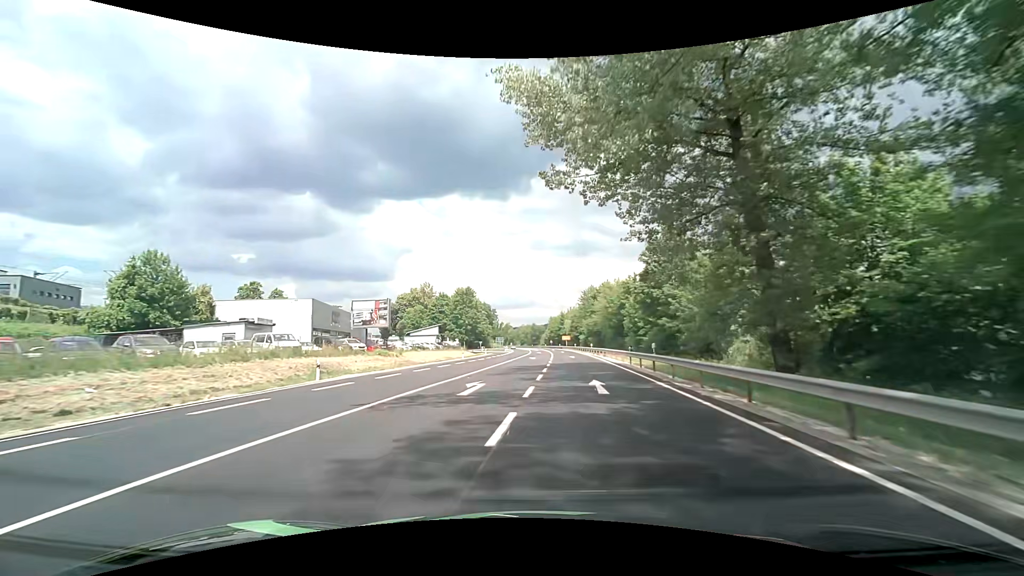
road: primary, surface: asphalt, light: Day
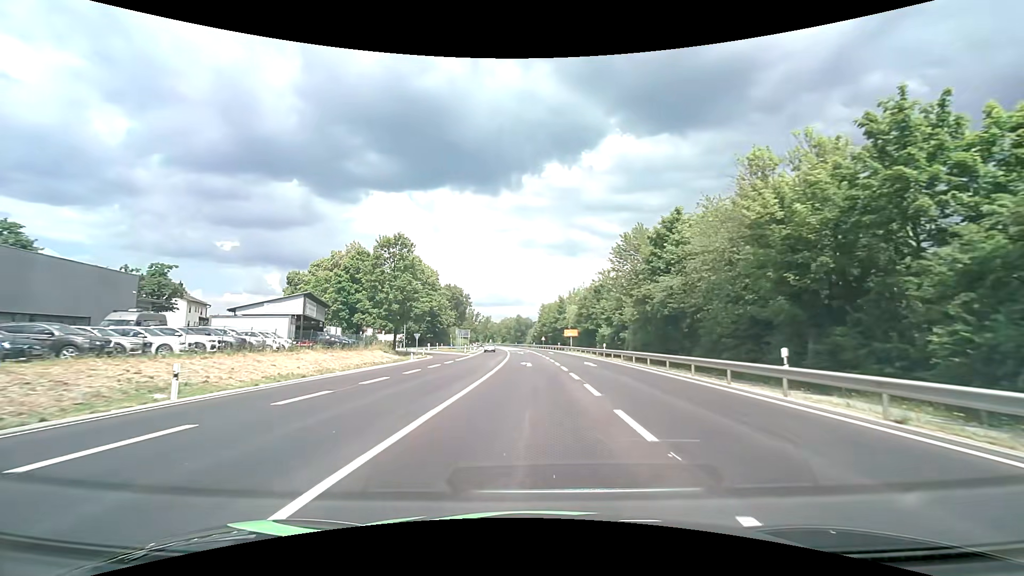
(+0.5, +53.5) m; +2°
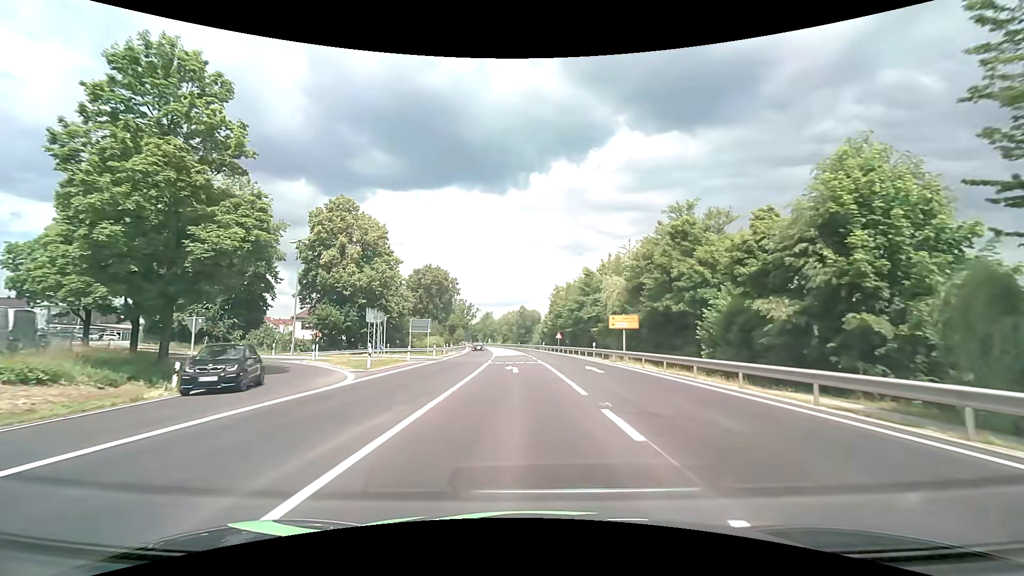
(-0.2, +41.7) m; -1°
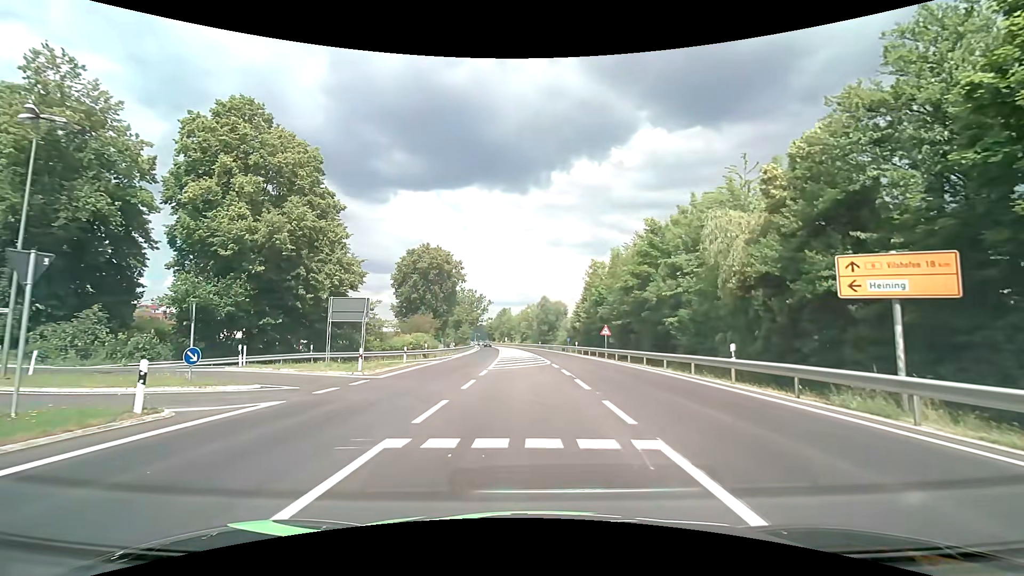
(-0.6, +25.8) m; -3°
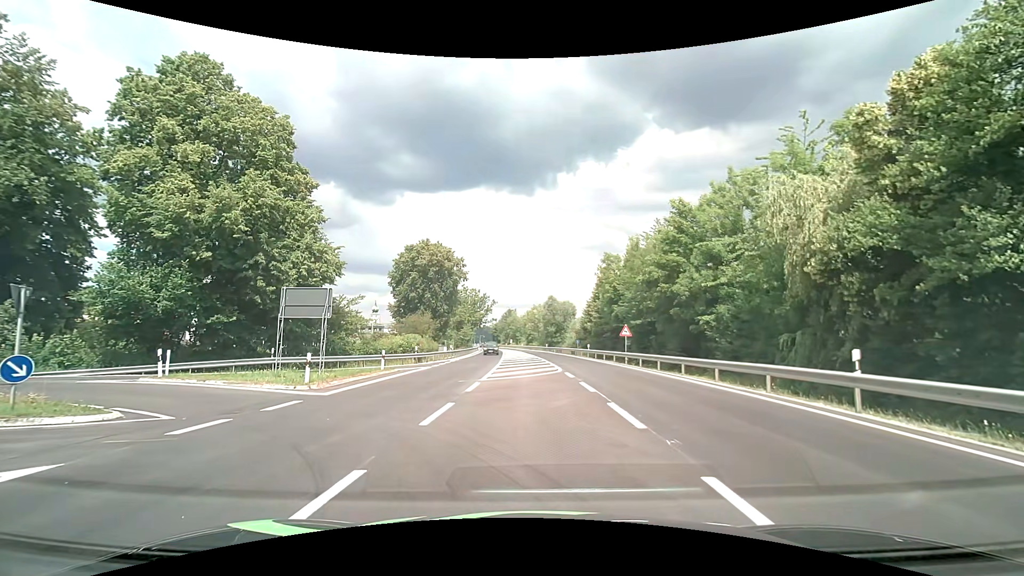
(0.0, +5.8) m; 0°
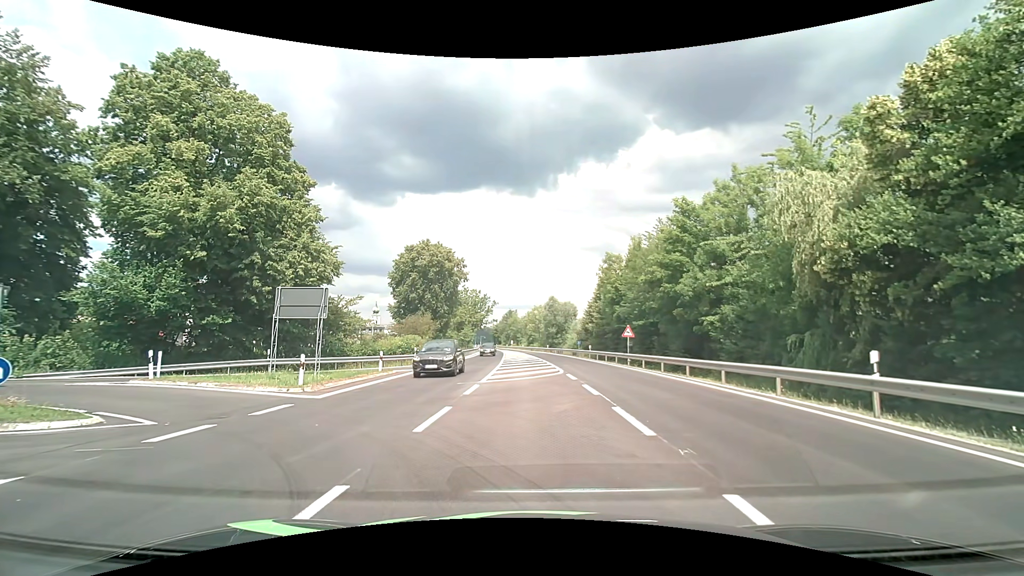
(0.0, +0.6) m; 0°
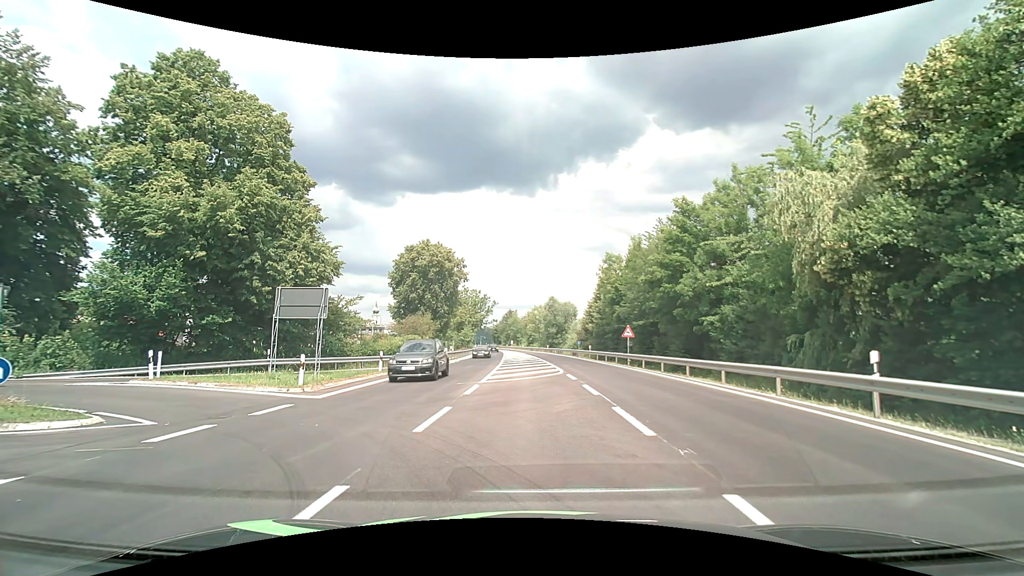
(0.0, 0.0) m; 0°
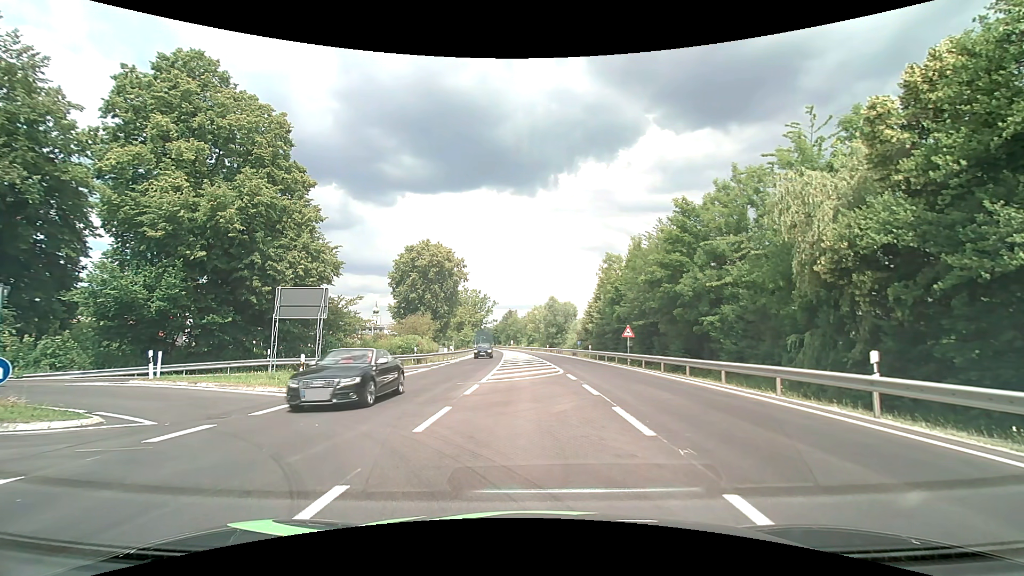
(0.0, 0.0) m; 0°
(-1, +10) (-9, +16) (-19, +18) (-29, +19) (-38, +22) (-47, +27) (-53, +35) (-56, +44) (-58, +54) (-61, +64) m
